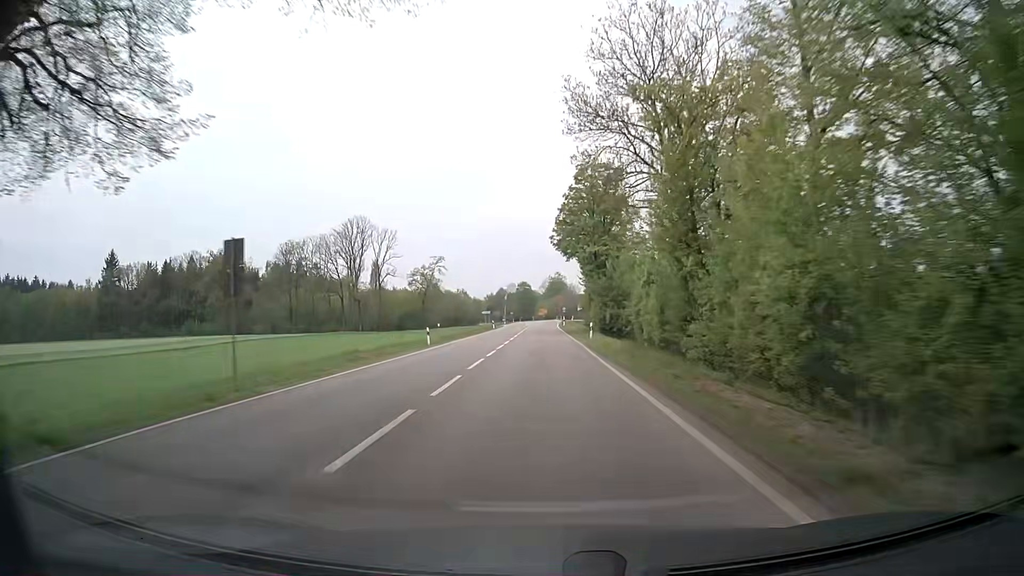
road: secondary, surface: asphalt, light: Day
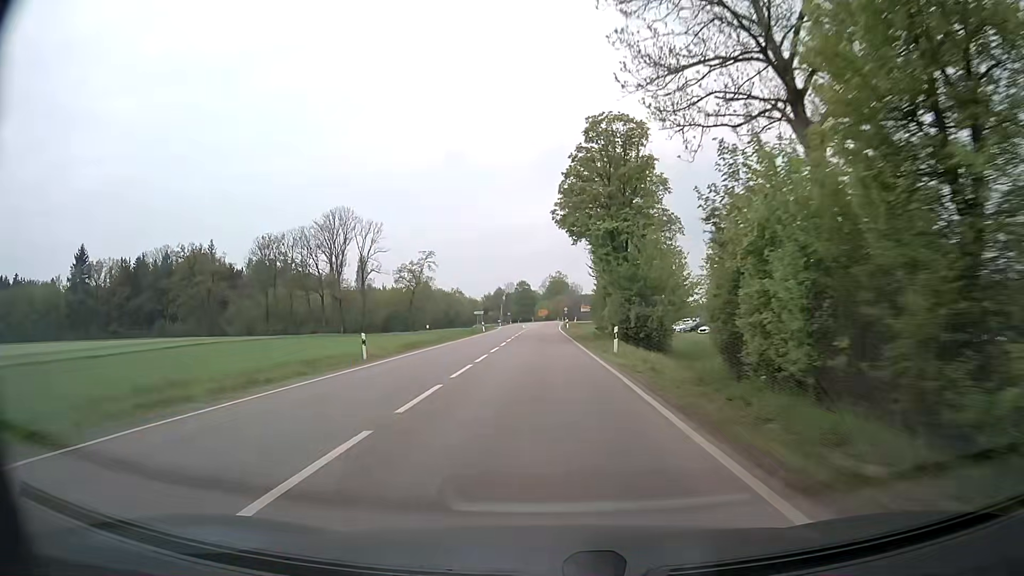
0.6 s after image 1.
(0.0, +14.2) m; 0°
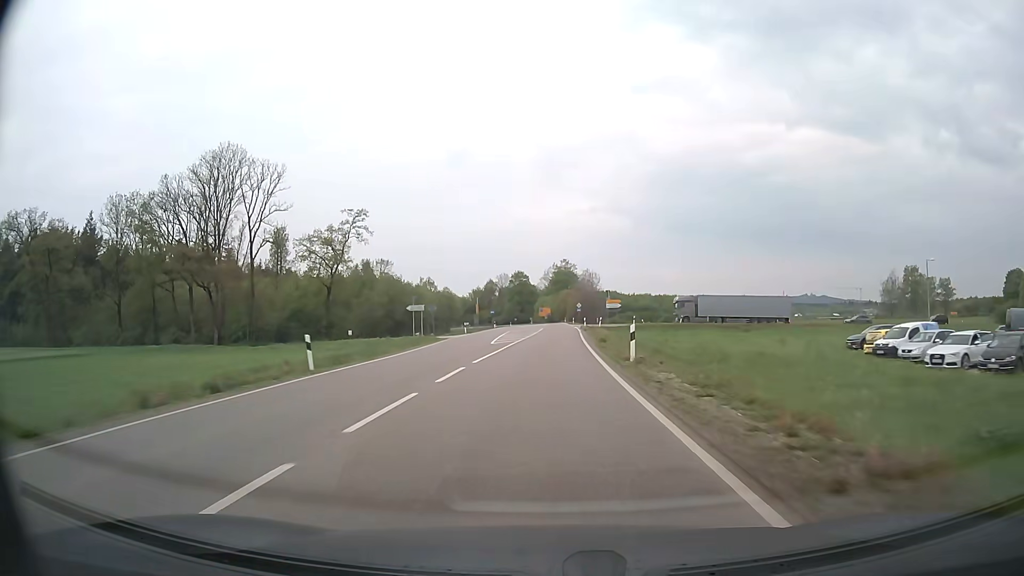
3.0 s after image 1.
(-0.2, +56.1) m; 0°
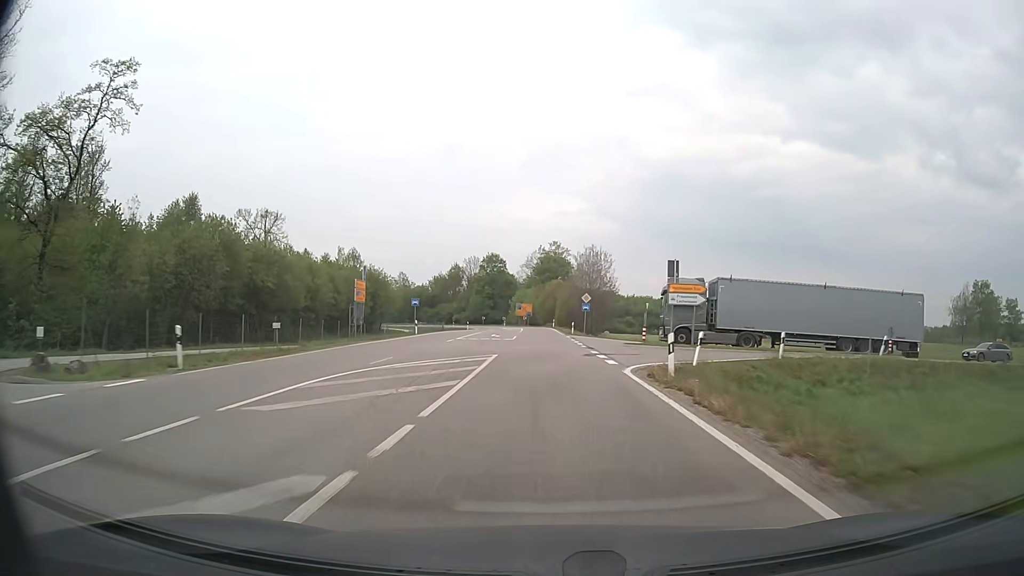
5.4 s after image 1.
(+0.6, +52.8) m; +1°
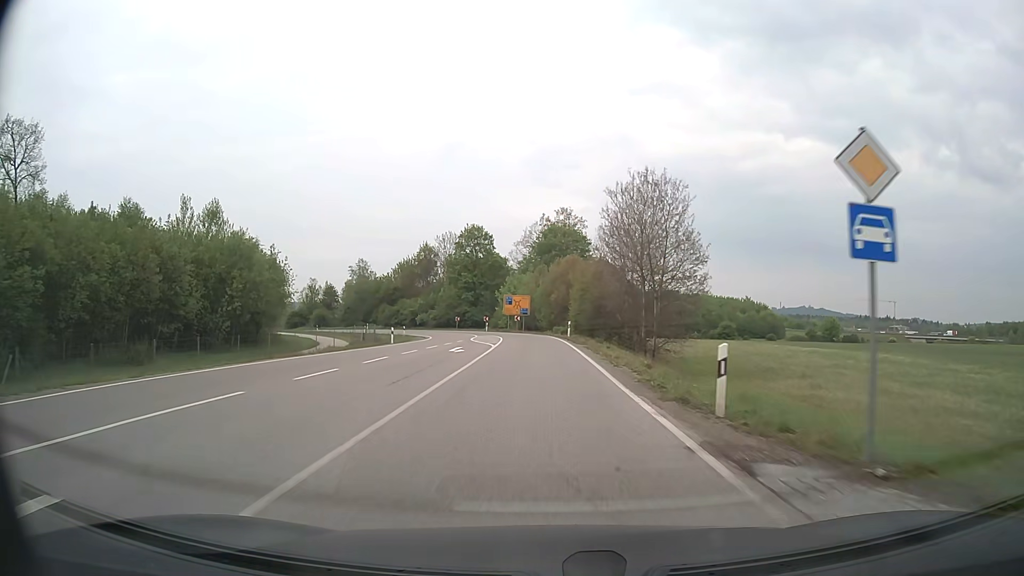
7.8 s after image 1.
(0.0, +47.7) m; 0°
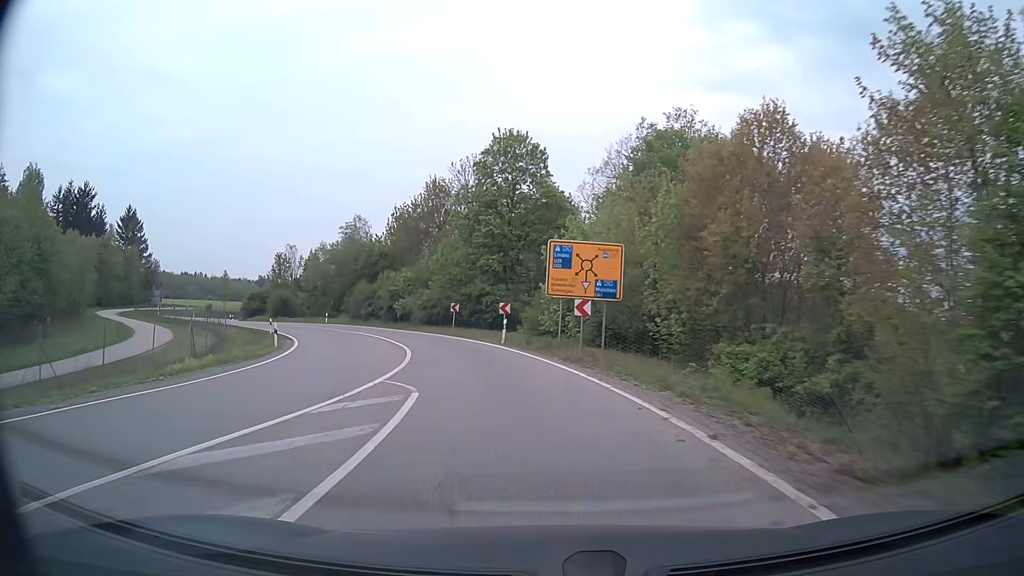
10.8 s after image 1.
(-1.7, +51.5) m; -7°
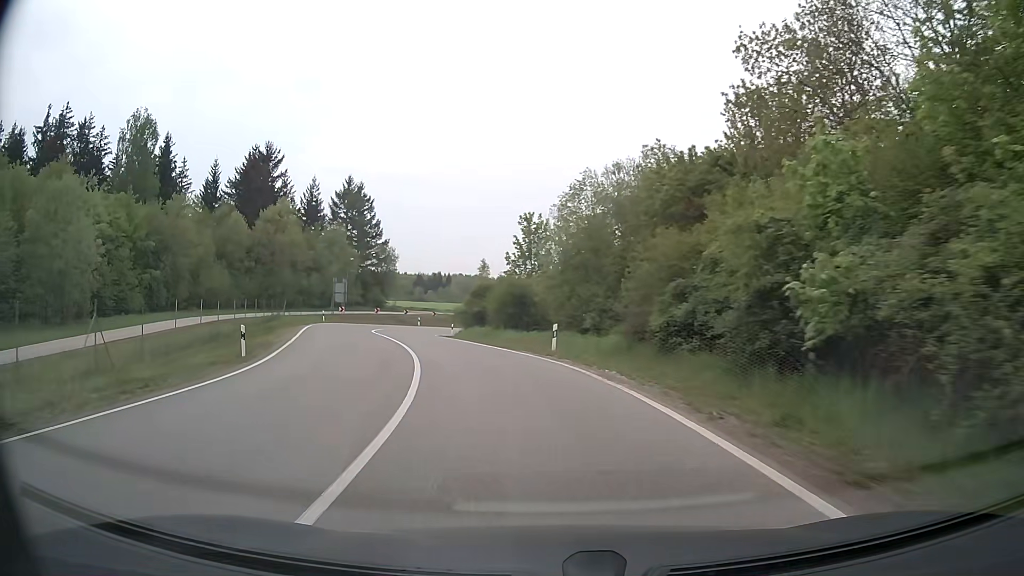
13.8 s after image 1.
(-10.0, +43.4) m; -29°
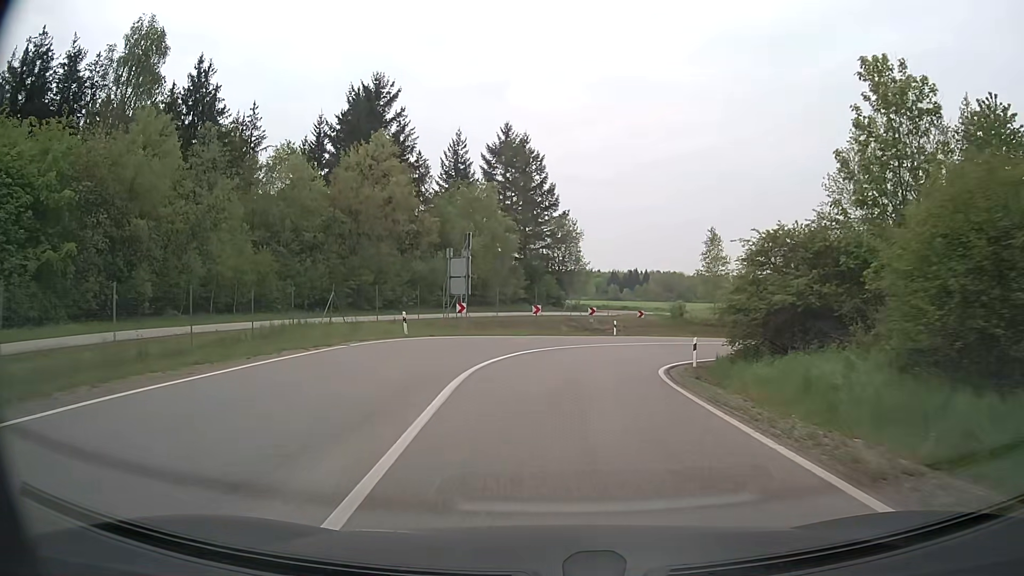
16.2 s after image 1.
(-6.0, +33.1) m; -17°
(0, +10) (+1, +20) (+4, +29) (+10, +38) (+18, +43) (+28, +45) (+37, +43) (+45, +37) (+51, +28) (+54, +19) m
